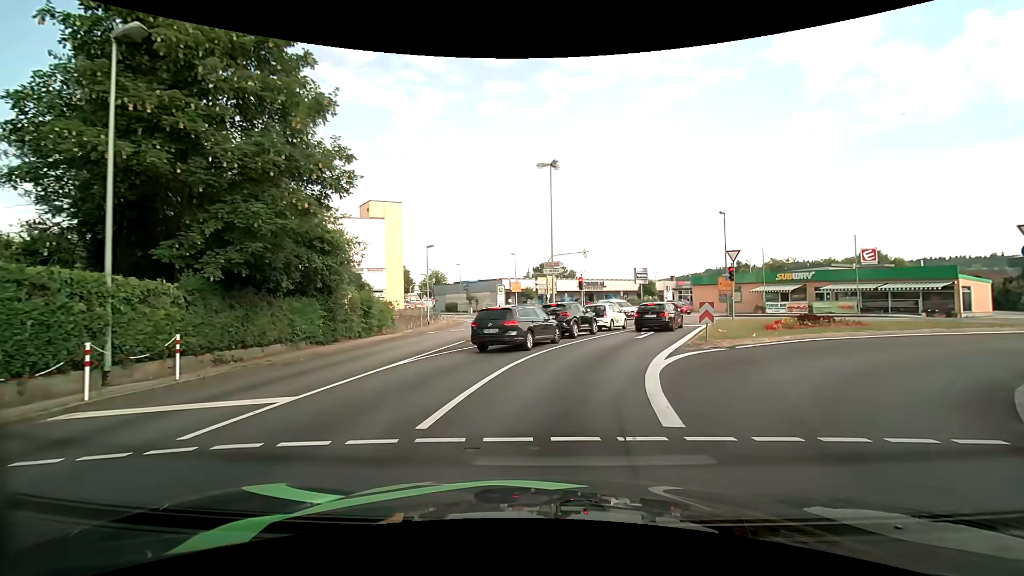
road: tertiary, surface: asphalt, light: Day
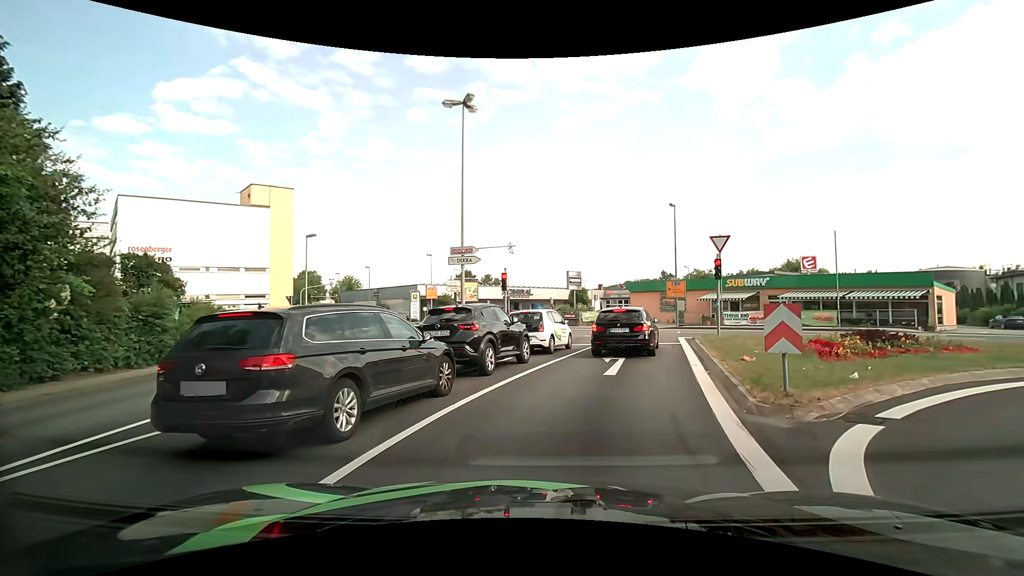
(+0.6, +10.4) m; +7°
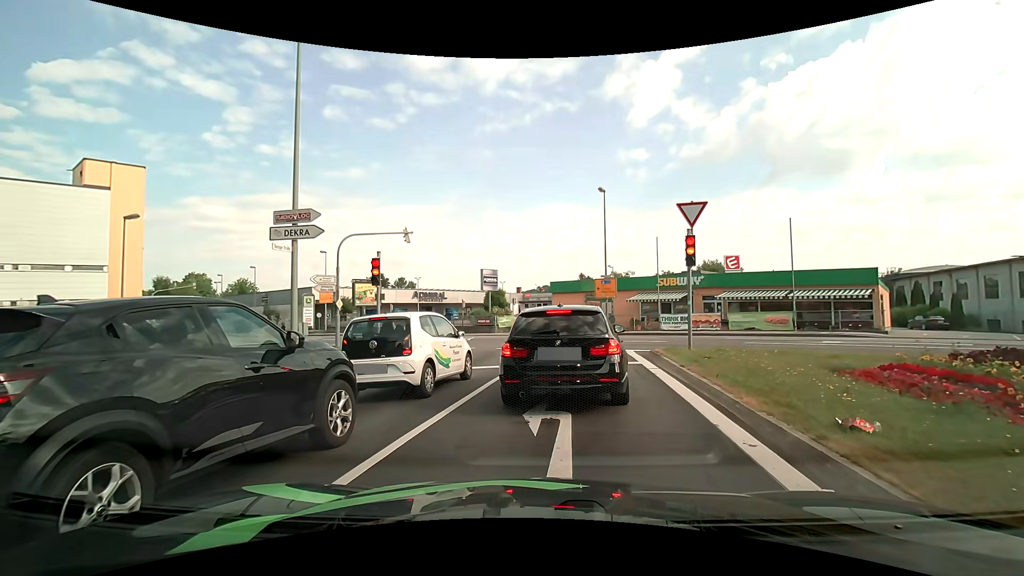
(+0.7, +7.5) m; +10°
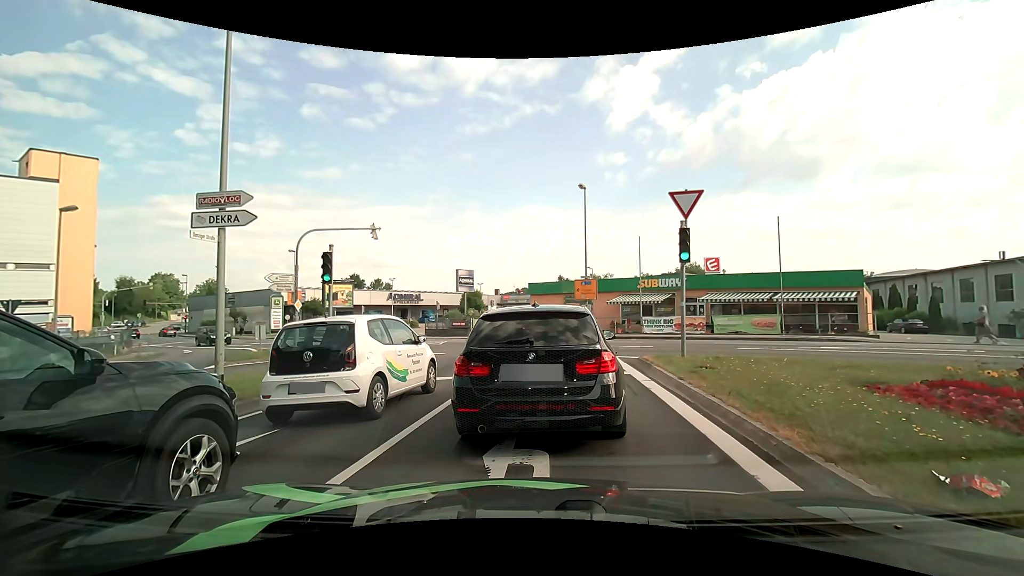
(0.0, +1.7) m; +1°
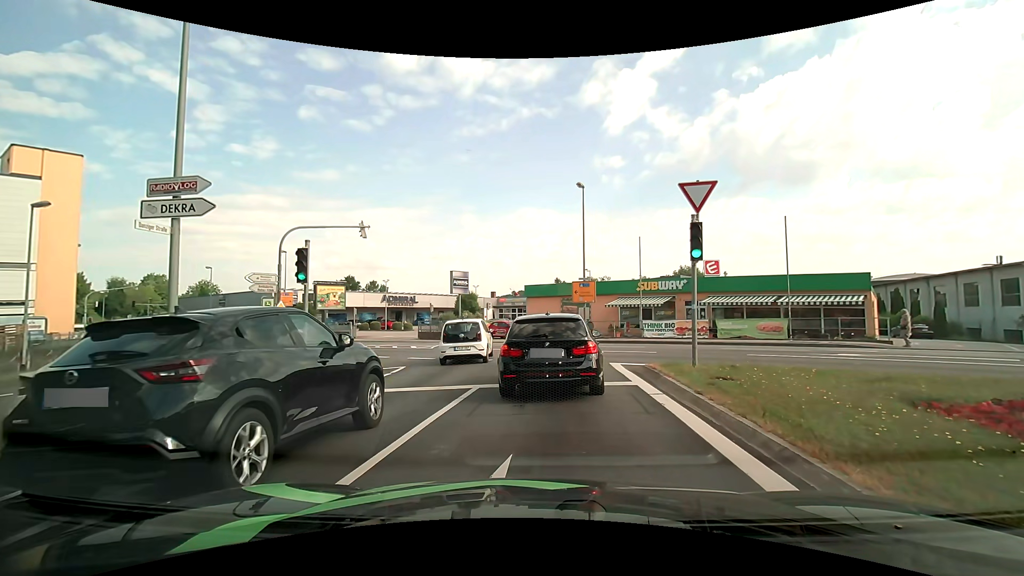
(0.0, +1.3) m; 0°
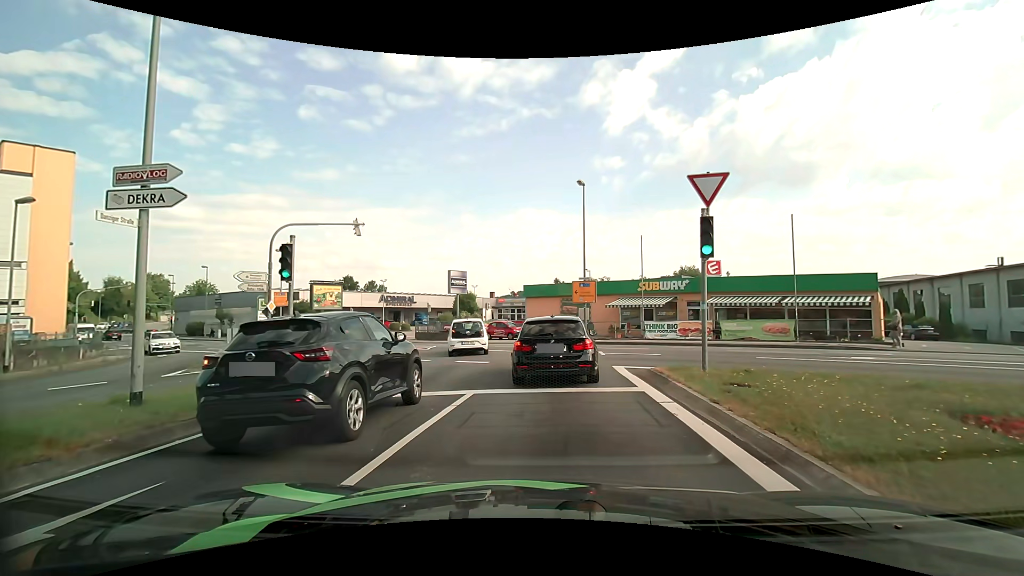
(0.0, +0.8) m; +2°
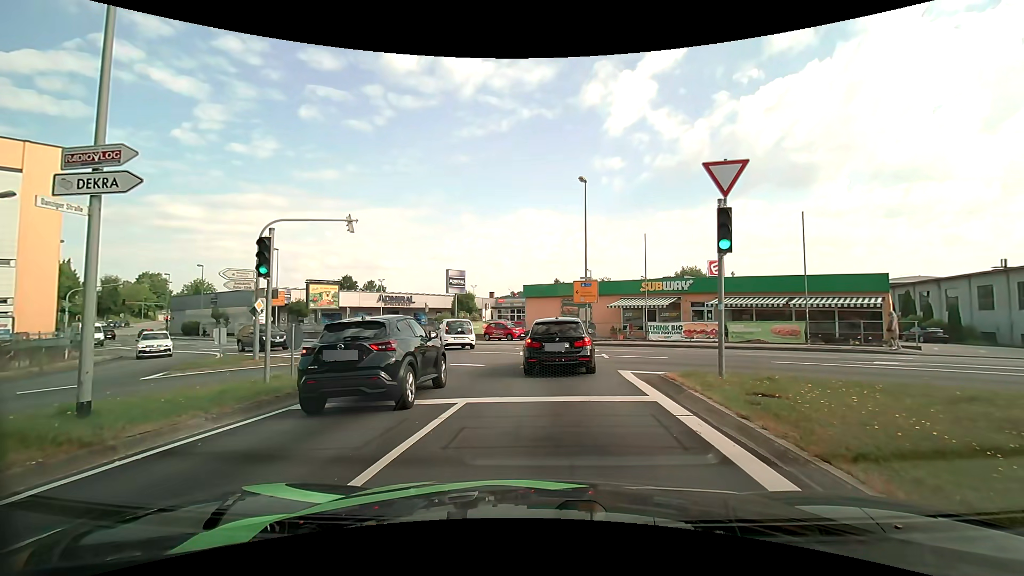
(0.0, +1.0) m; 0°
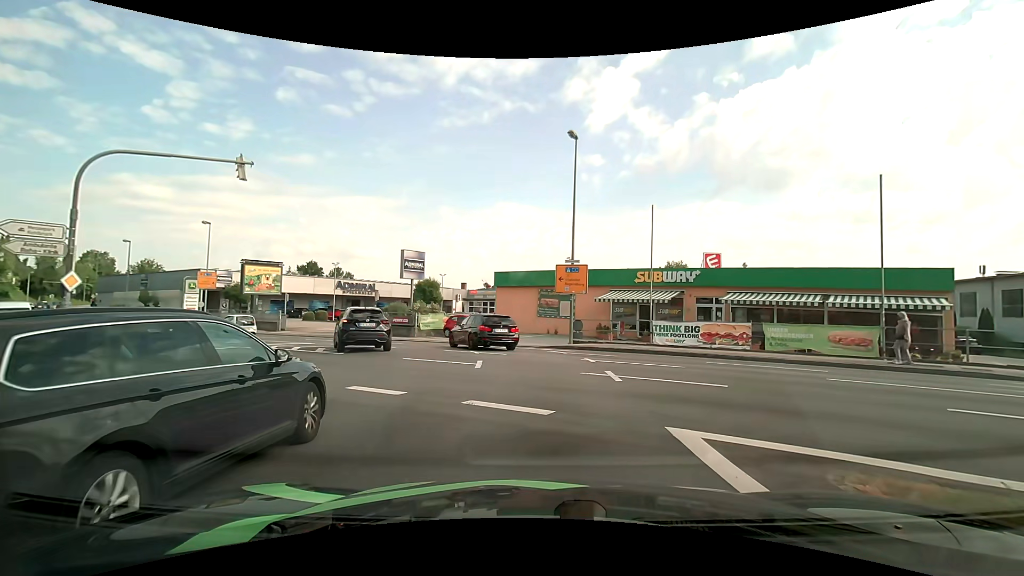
(+0.1, +7.4) m; +3°
(0, +10) (-1, +20) (-6, +28) (-14, +34) (-23, +39) (-31, +44) (-40, +50) (-48, +55) (-57, +60) (-65, +66) m
